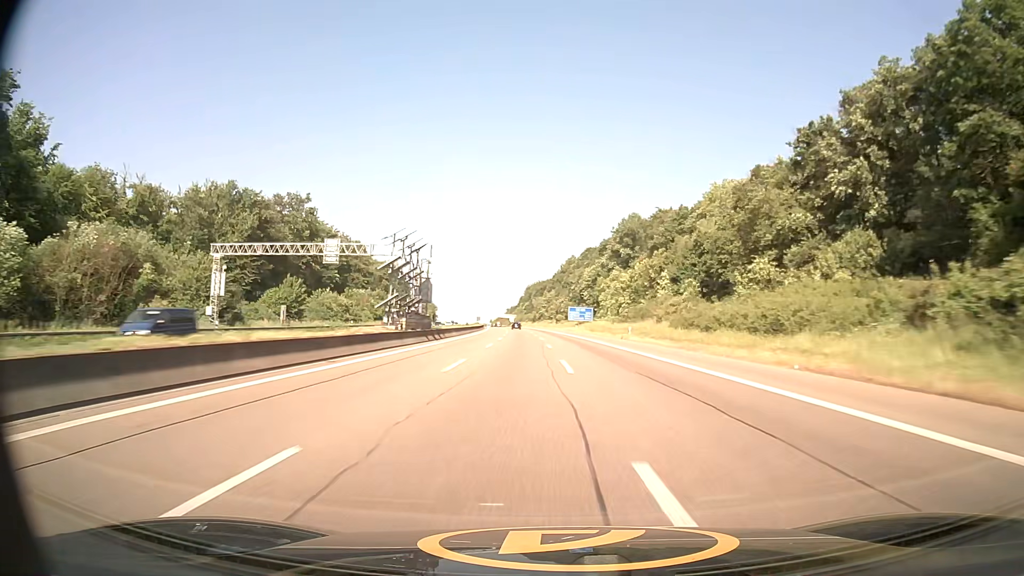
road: motorway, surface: asphalt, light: Day
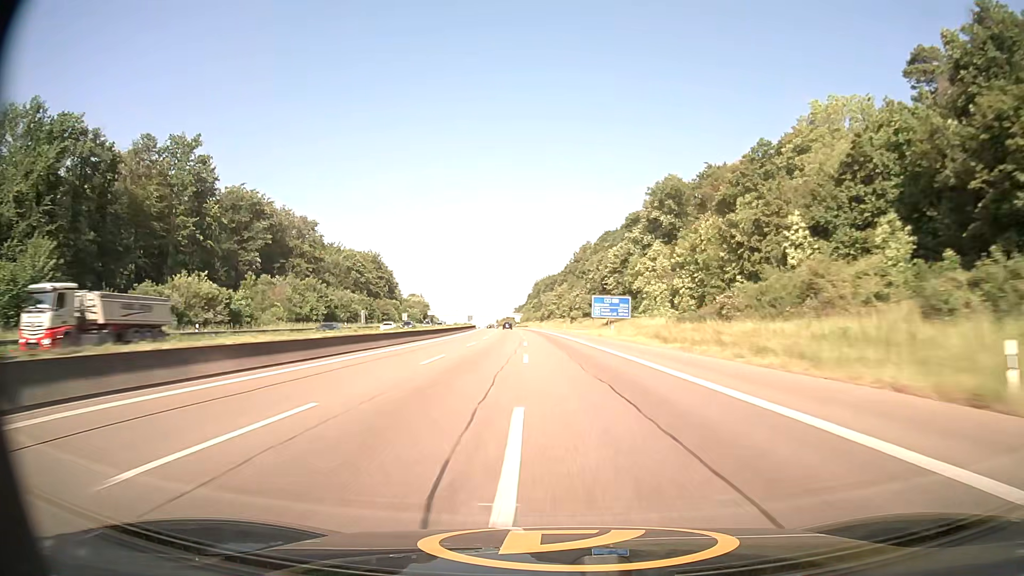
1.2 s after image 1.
(-0.3, +49.4) m; -1°
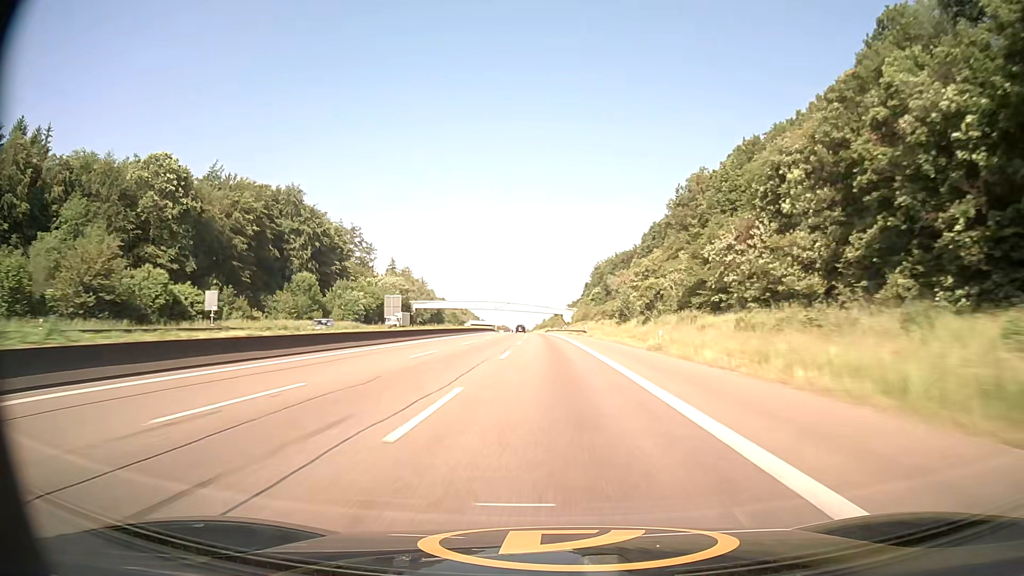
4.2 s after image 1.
(-5.0, +122.8) m; -5°
(0, +10) (0, +20) (0, +30) (-1, +40) (-1, +50) (-1, +60) (-1, +70) (-2, +80) (-2, +90) (-2, +100) m
